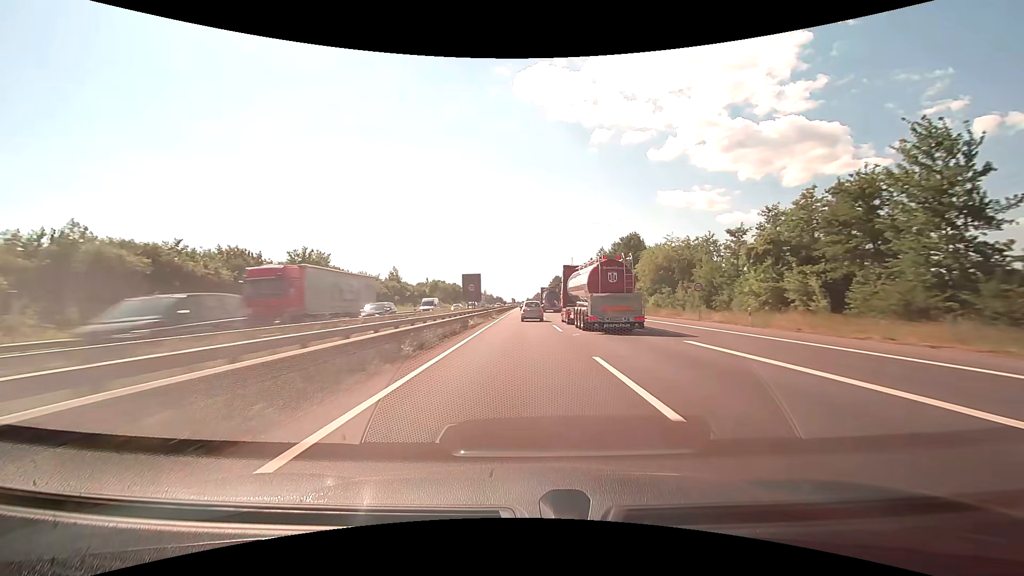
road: motorway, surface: asphalt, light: Day
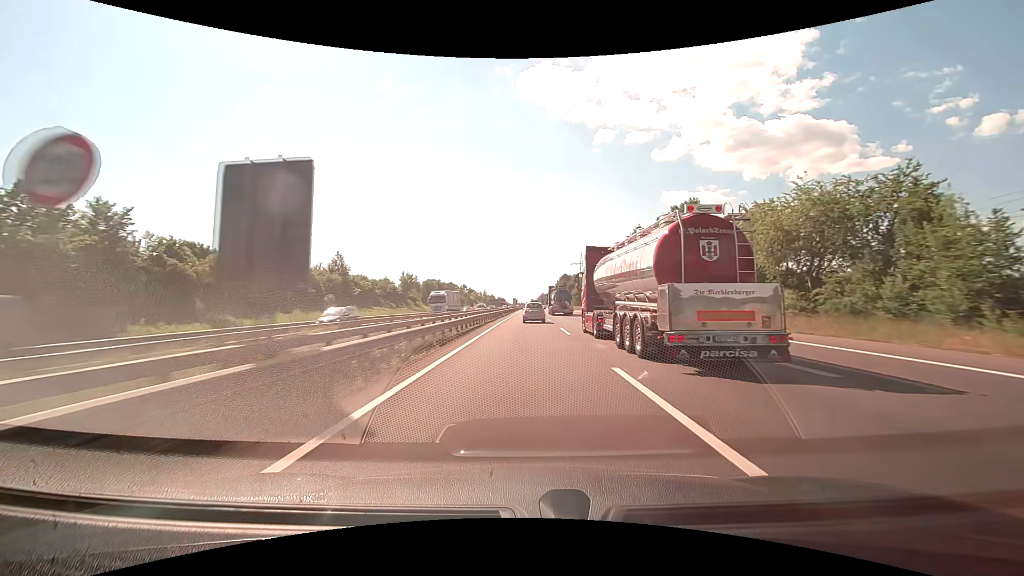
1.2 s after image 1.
(-0.1, +37.3) m; 0°
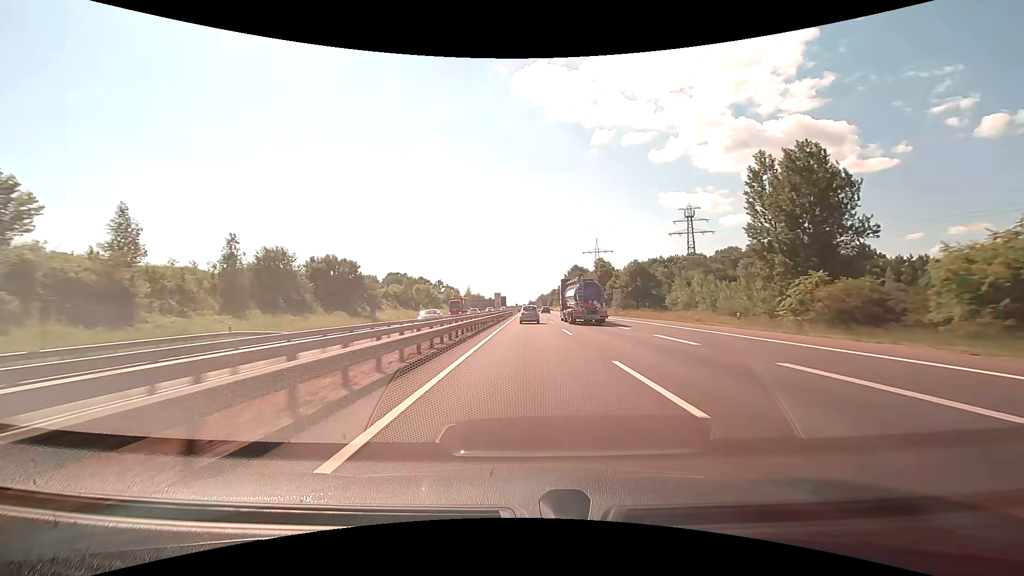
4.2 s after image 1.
(+0.1, +87.9) m; 0°
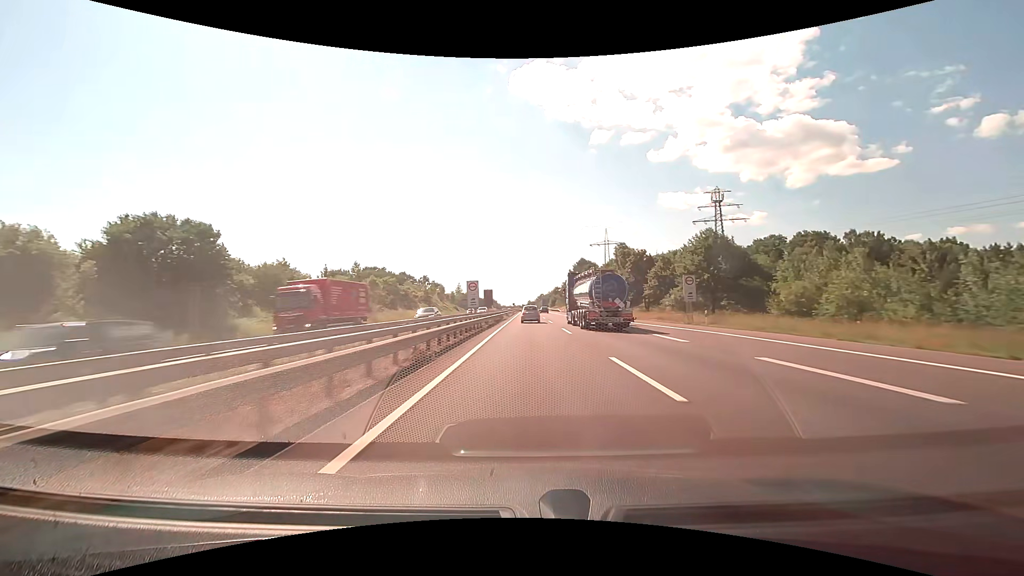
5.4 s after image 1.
(0.0, +35.1) m; 0°
(0, +10) (0, +20) (0, +30) (0, +40) (0, +50) (0, +60) (0, +70) (0, +80) (0, +90) (0, +100) m
